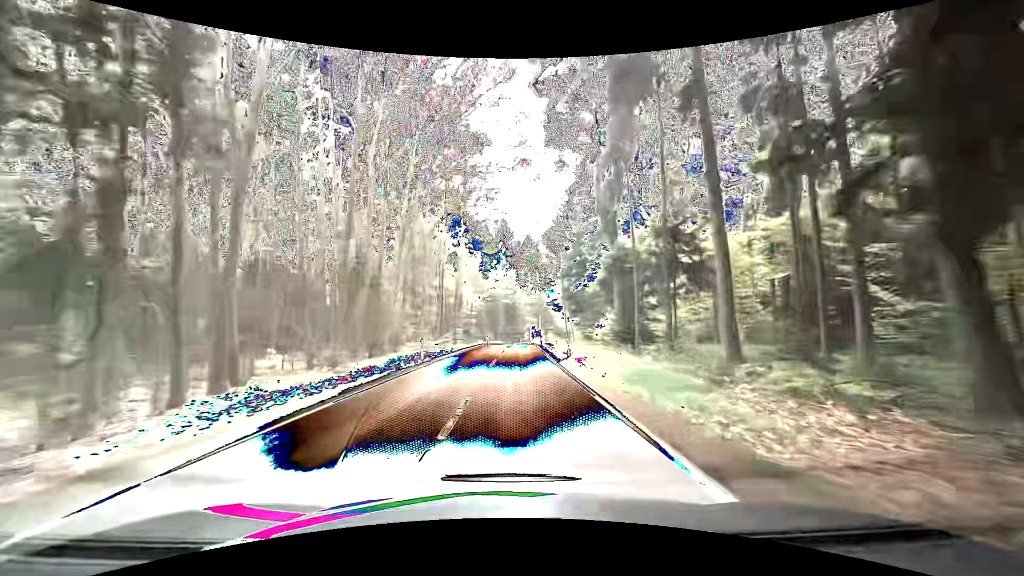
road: tertiary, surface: asphalt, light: Day
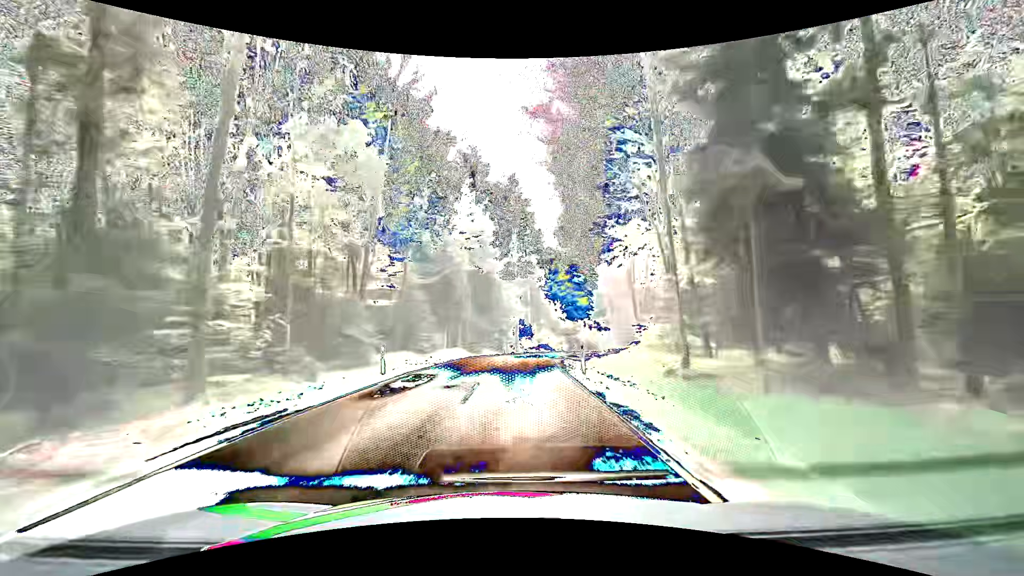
(+1.3, +45.2) m; +2°
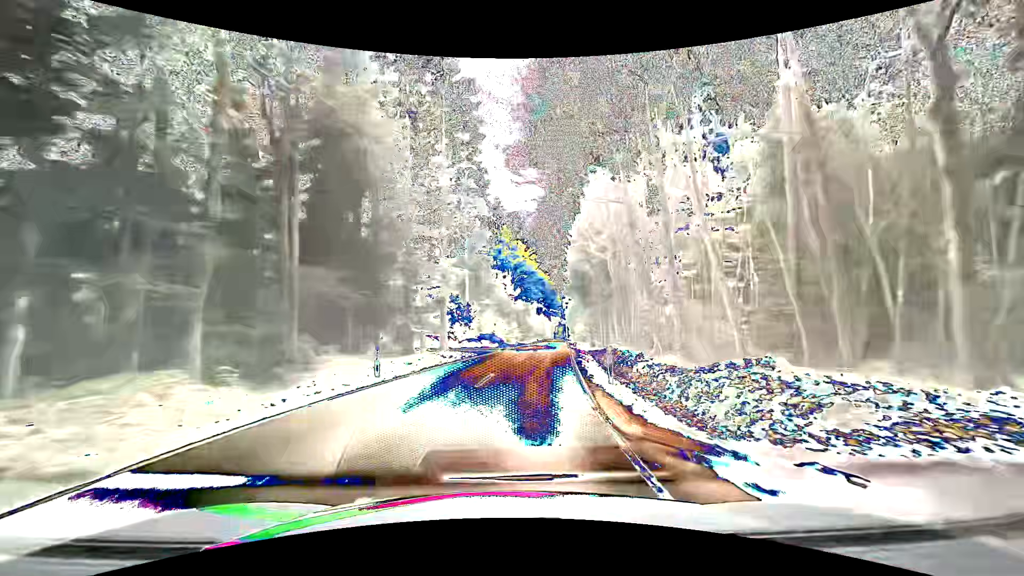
(+1.6, +33.2) m; +8°
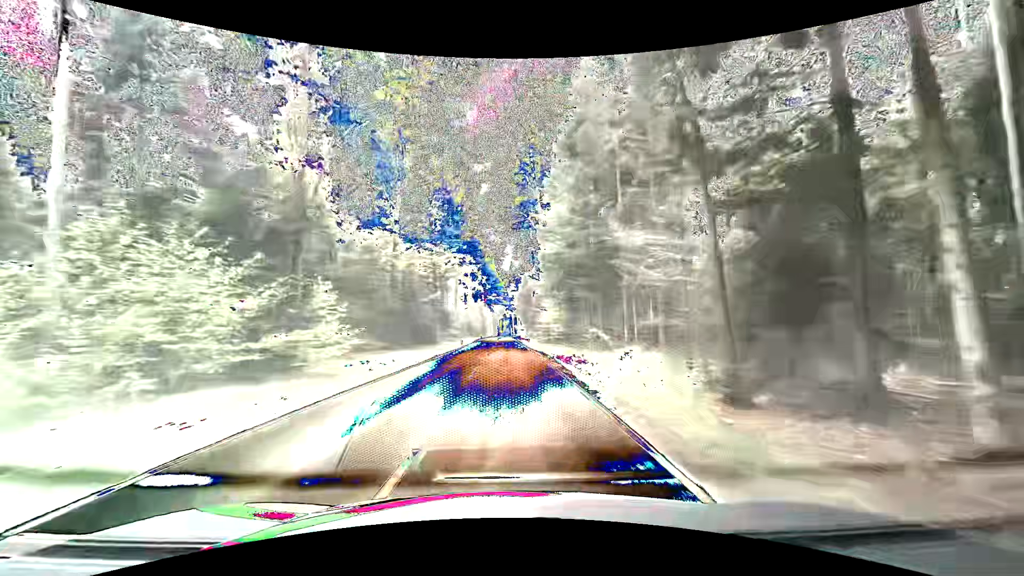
(+5.4, +58.7) m; +6°
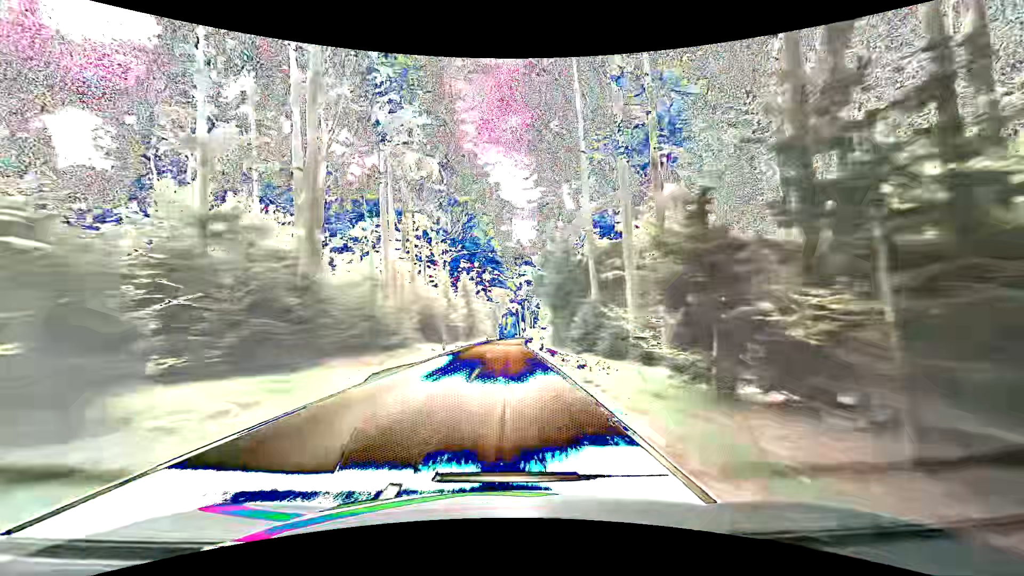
(-0.1, +61.3) m; 0°
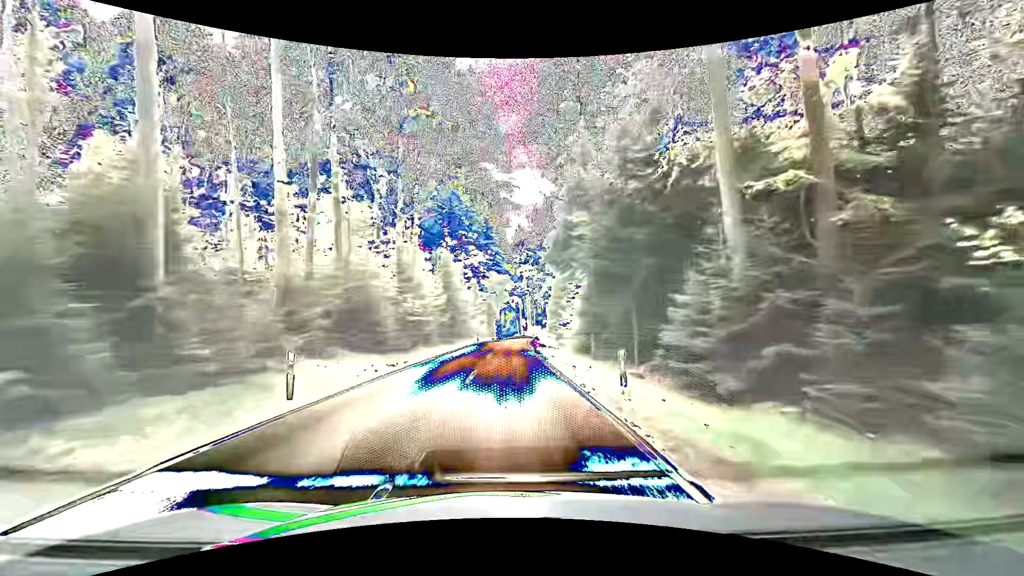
(-0.1, +24.2) m; 0°
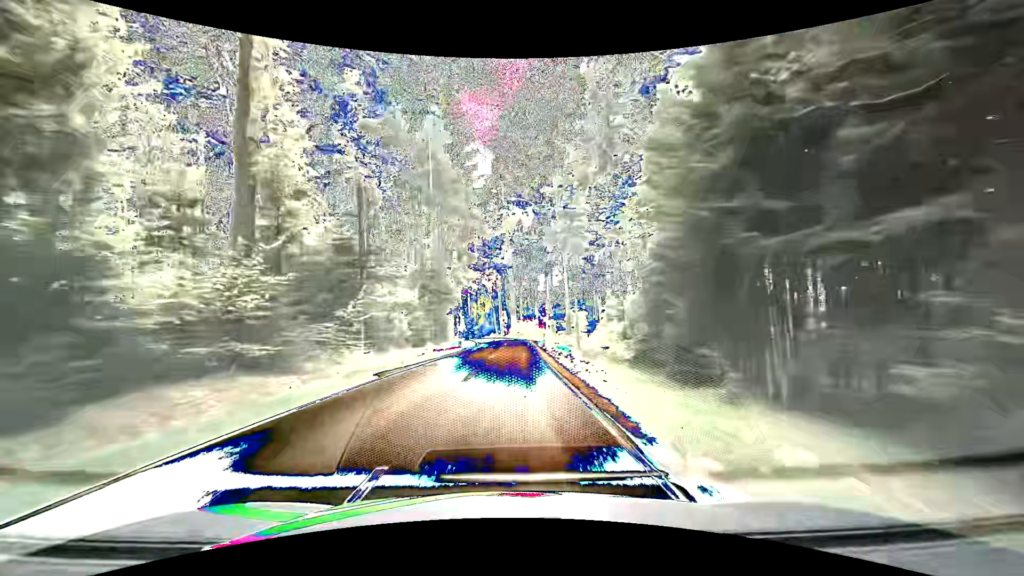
(+0.4, +59.8) m; +2°
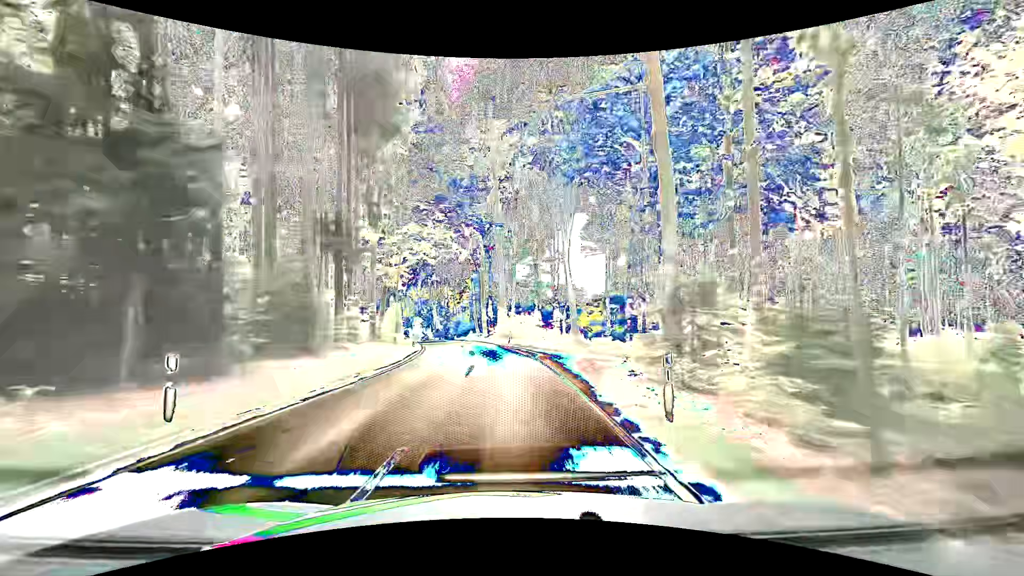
(+0.5, +35.6) m; +1°
(0, +10) (0, +20) (-1, +30) (-2, +40) (-3, +50) (-5, +60) (-7, +69) (-10, +79) (-12, +89) (-15, +98) m
